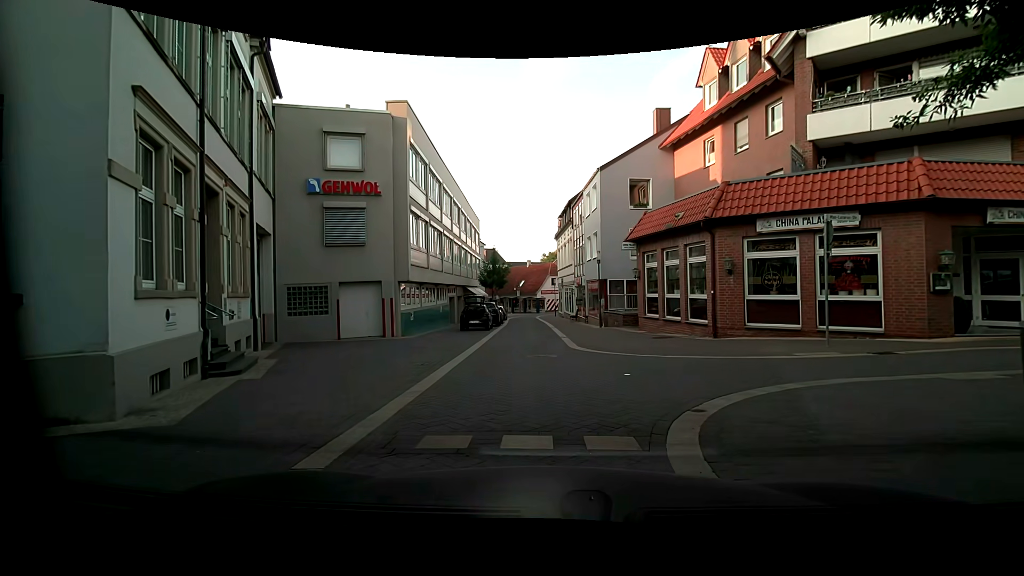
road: residential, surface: paving_stones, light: Day
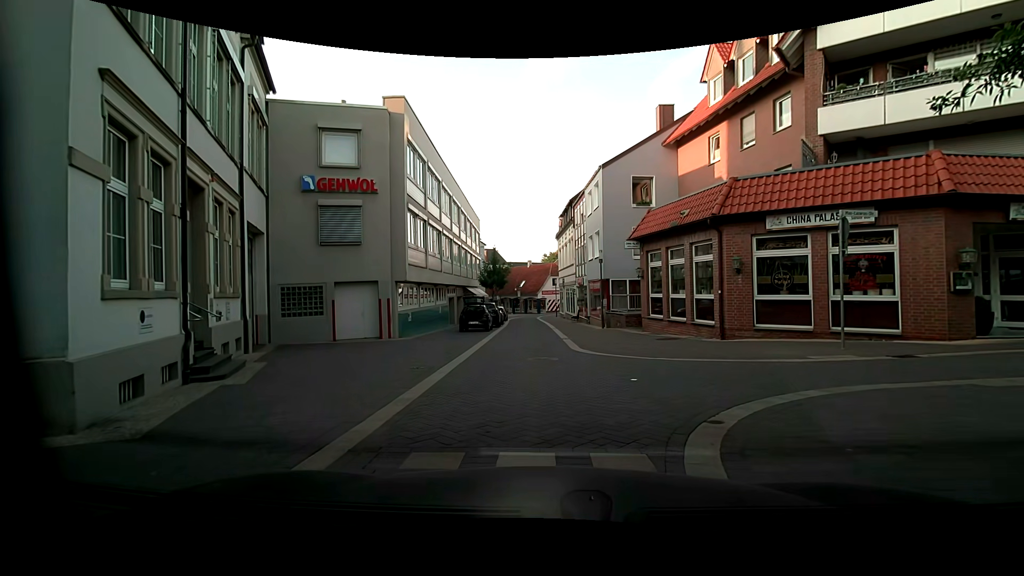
(0.0, +0.5) m; 0°
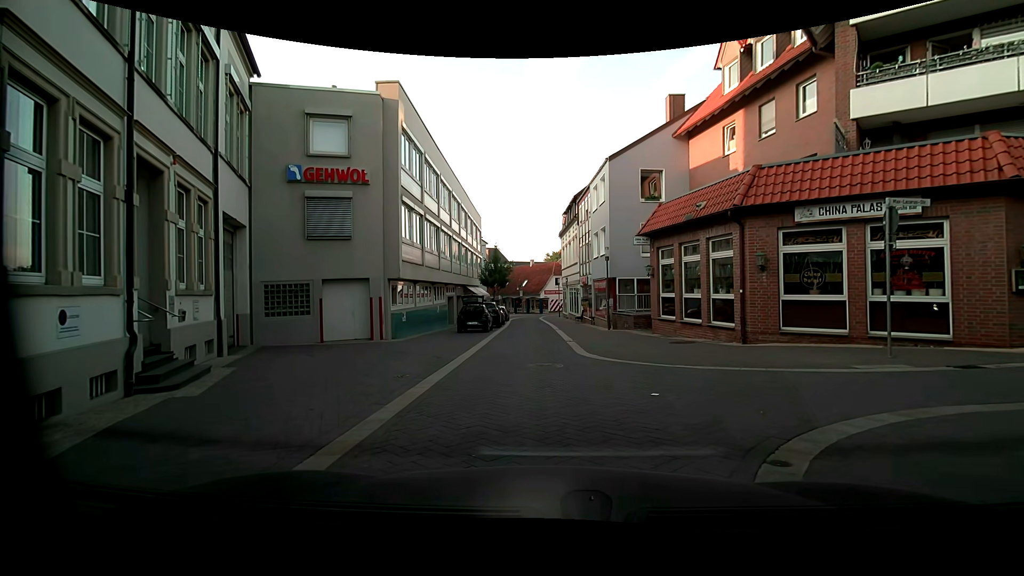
(0.0, +1.4) m; 0°
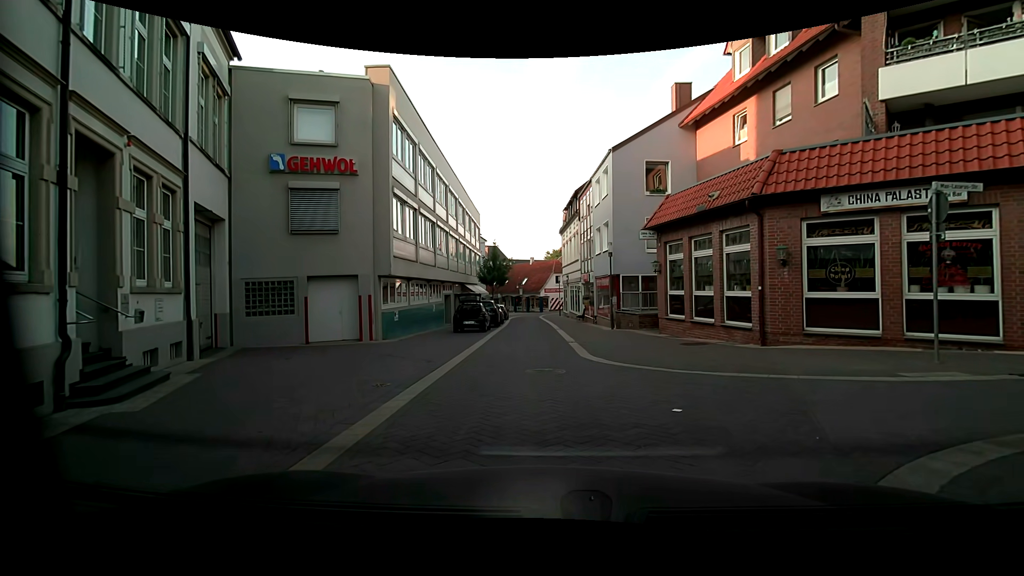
(0.0, +1.2) m; 0°
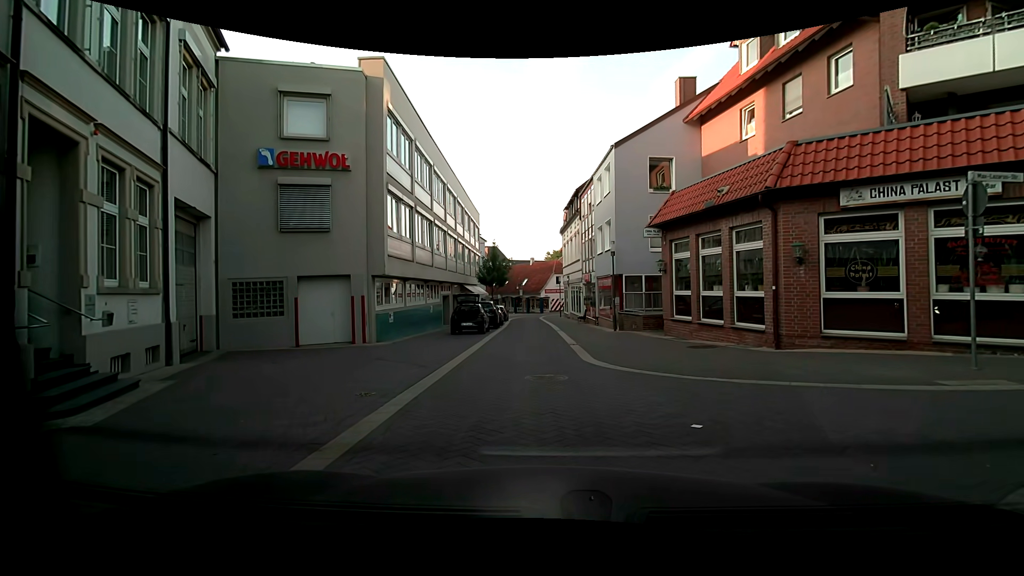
(0.0, +0.8) m; -1°
